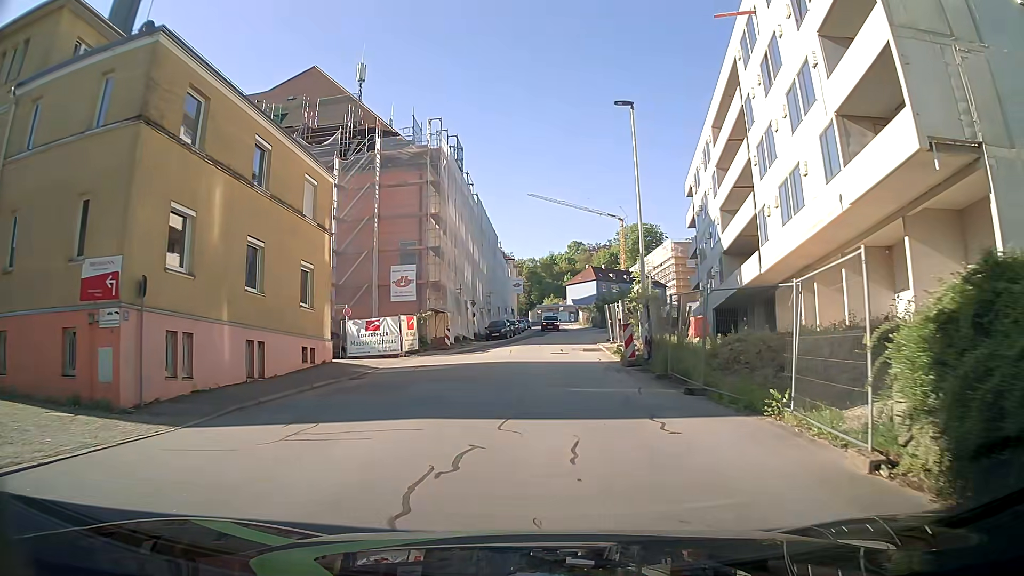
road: residential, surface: asphalt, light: Day
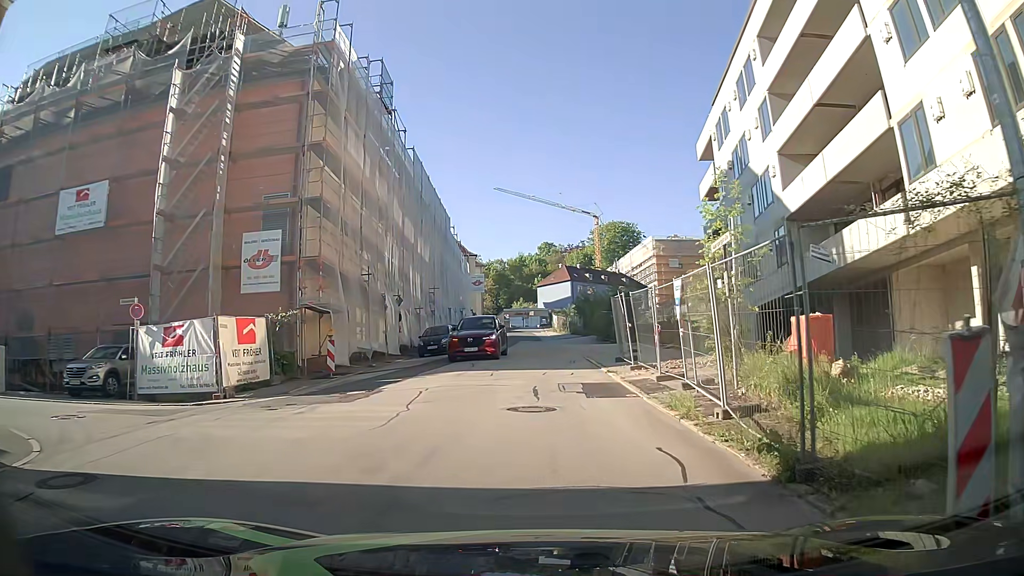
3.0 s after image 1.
(+0.6, +16.6) m; +3°
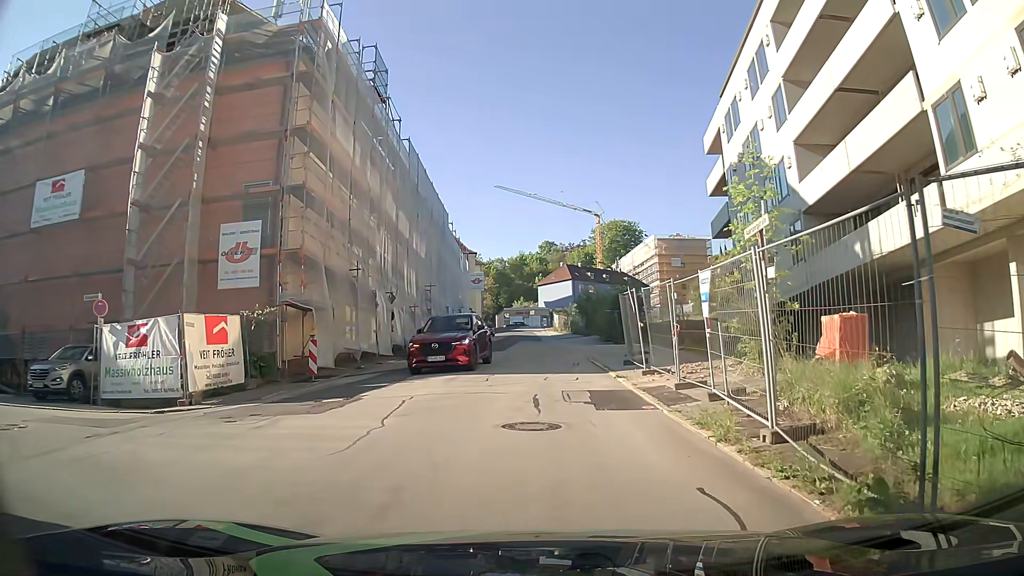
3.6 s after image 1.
(0.0, +1.7) m; 0°
